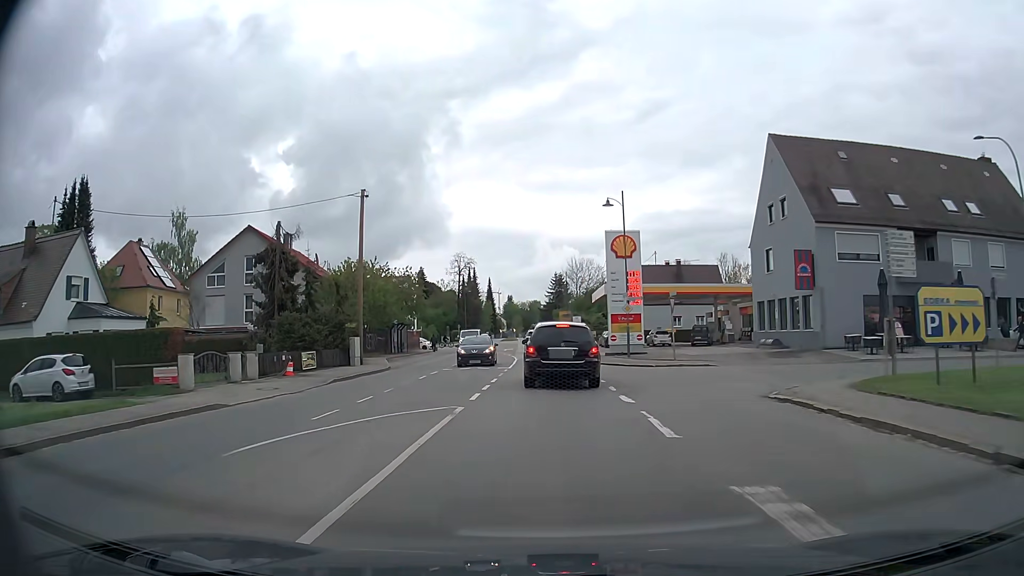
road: secondary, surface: asphalt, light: Day
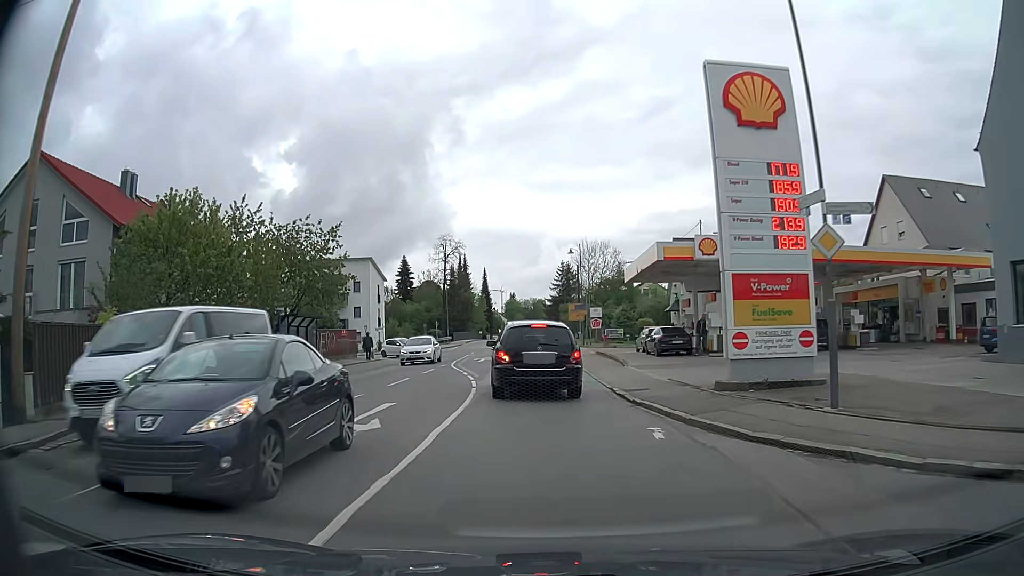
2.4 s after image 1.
(+0.2, +25.3) m; 0°
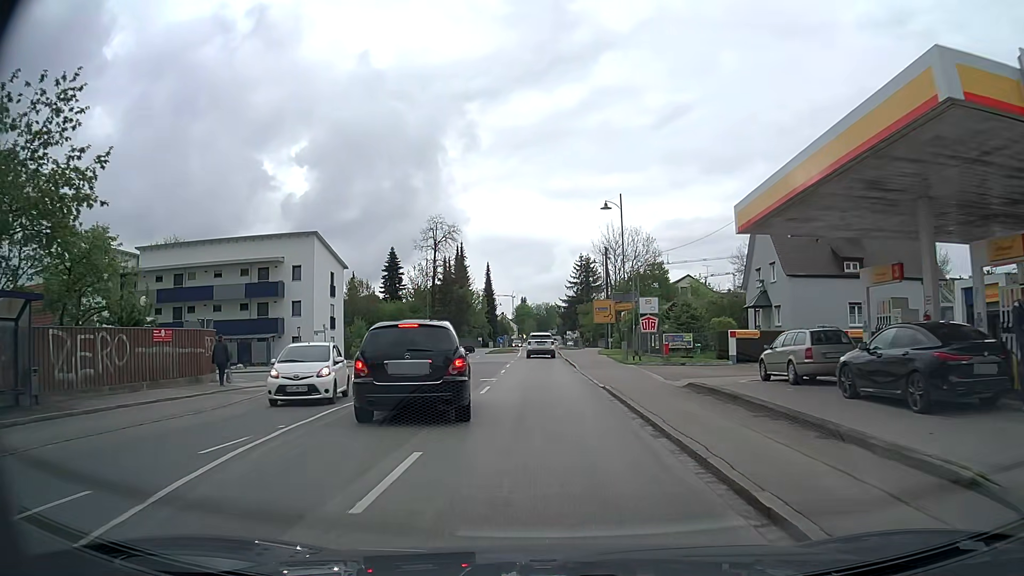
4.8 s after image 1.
(-0.4, +23.3) m; -2°
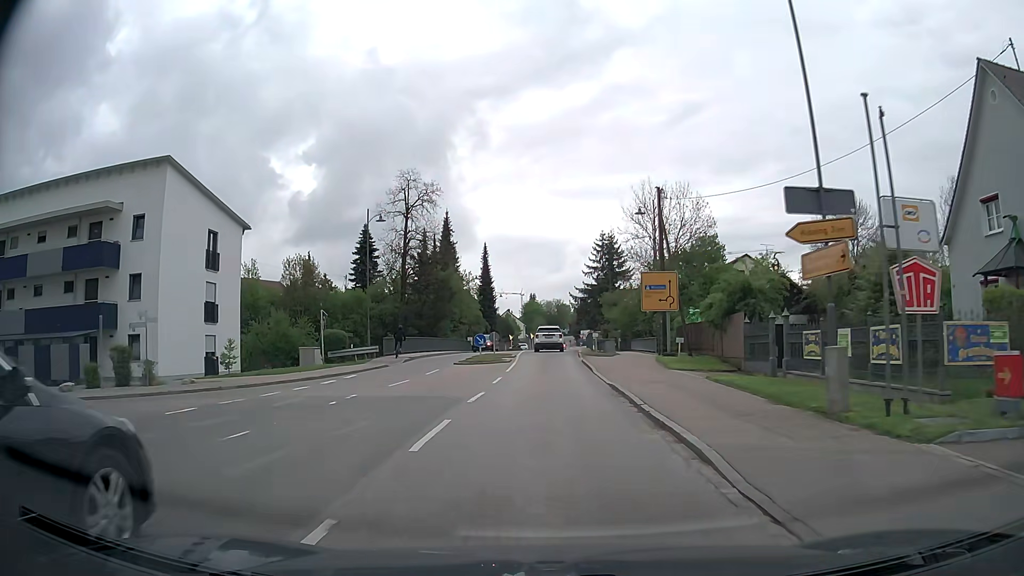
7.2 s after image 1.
(0.0, +25.2) m; 0°
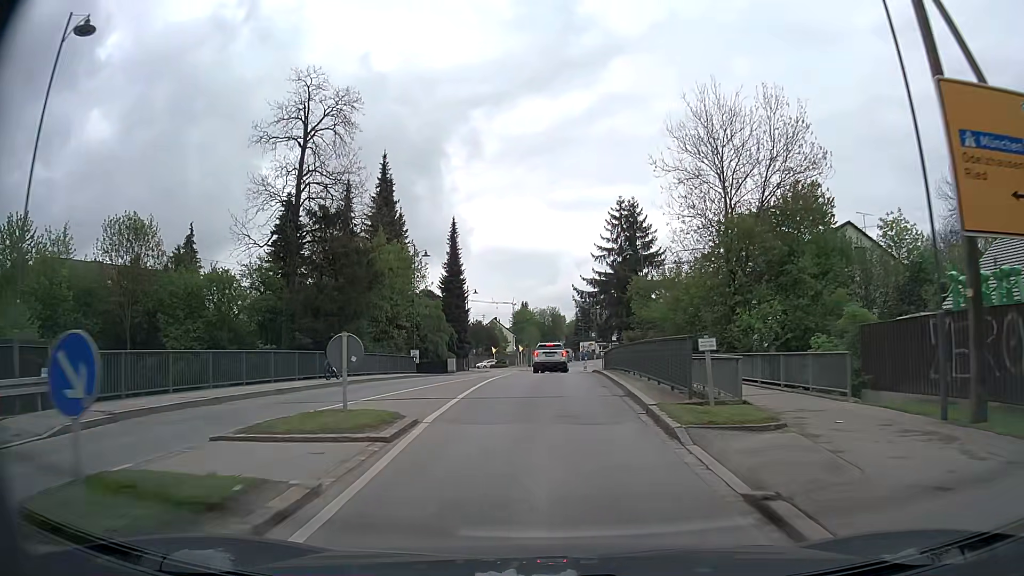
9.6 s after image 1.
(-0.1, +28.7) m; 0°
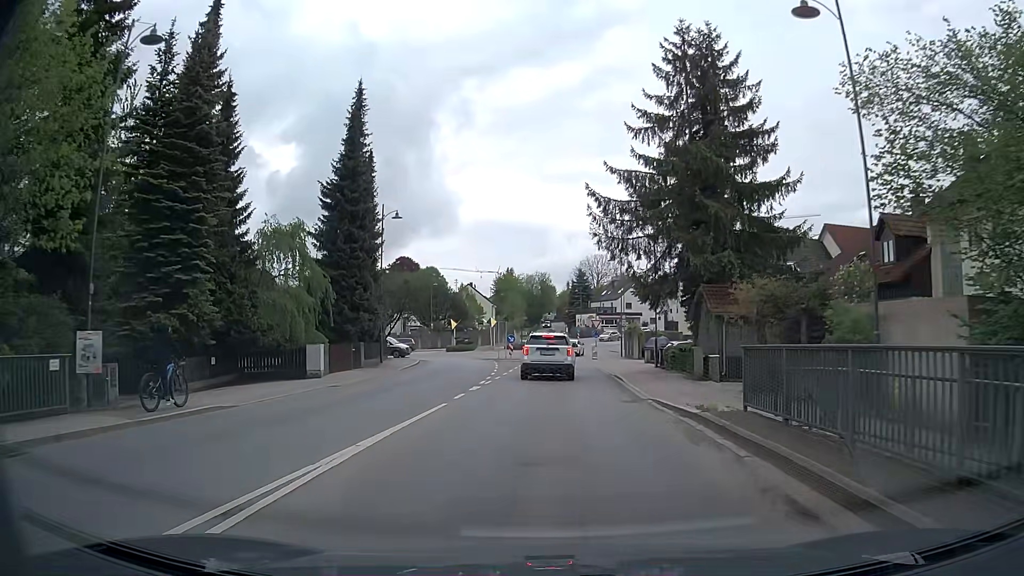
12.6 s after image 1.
(+0.4, +33.2) m; +1°
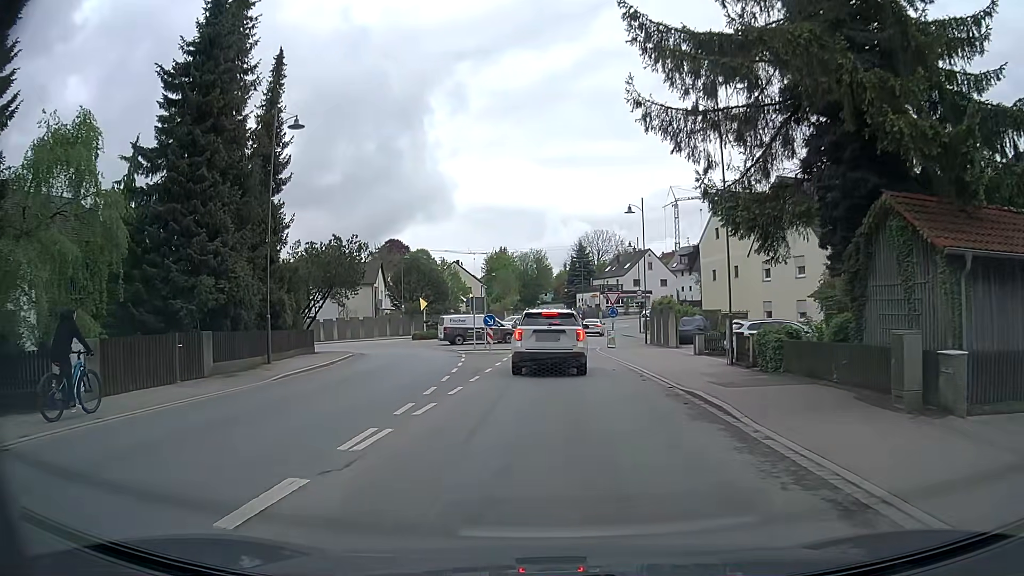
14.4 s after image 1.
(0.0, +15.0) m; +1°
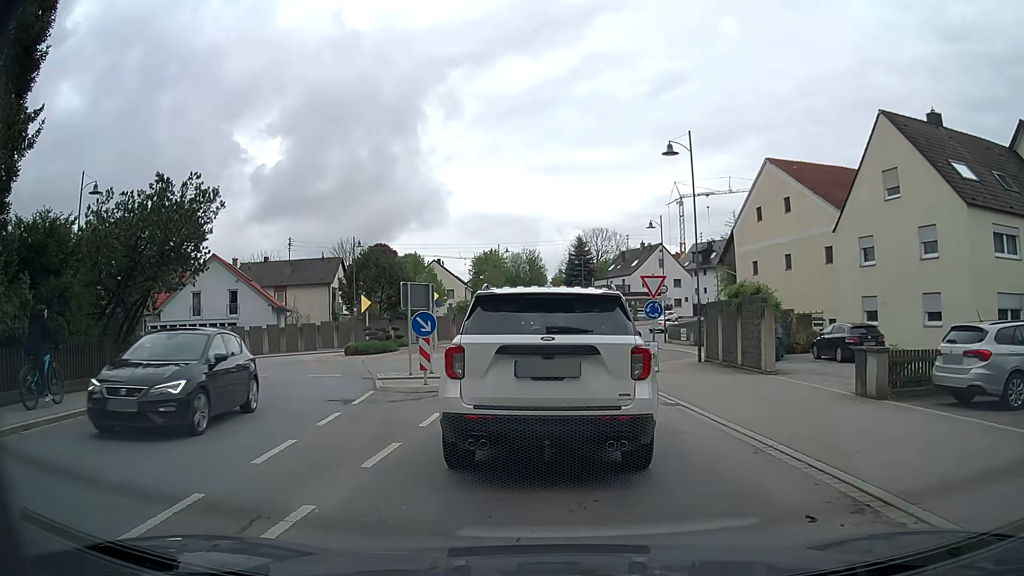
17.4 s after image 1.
(-0.1, +15.1) m; -1°
